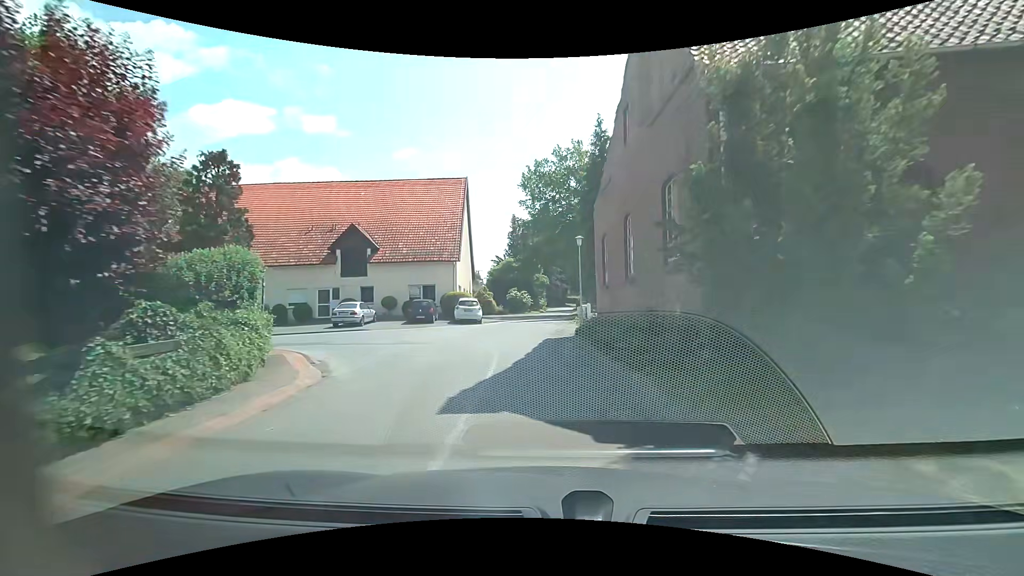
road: residential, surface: asphalt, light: Day
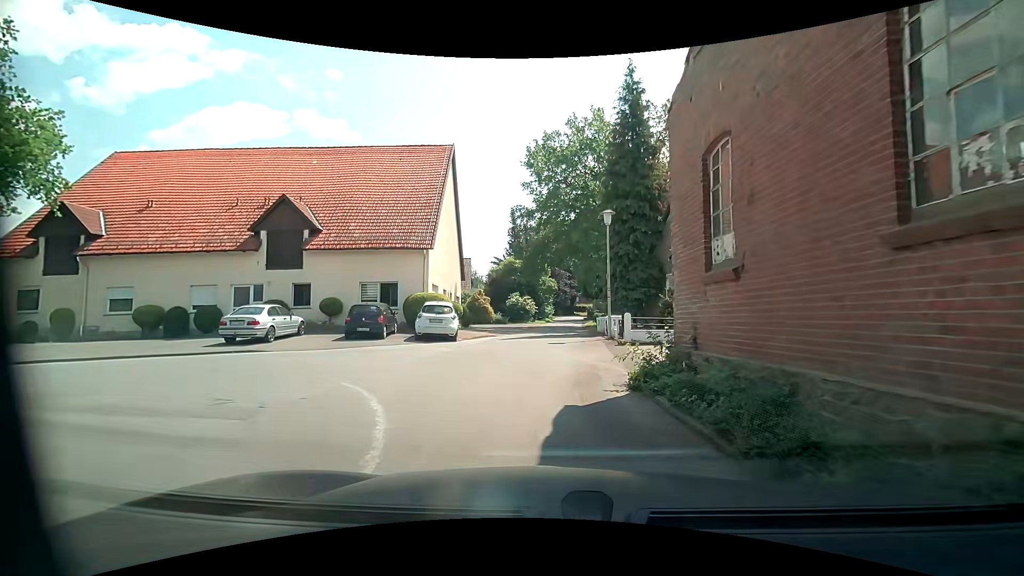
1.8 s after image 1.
(-0.2, +10.3) m; -2°
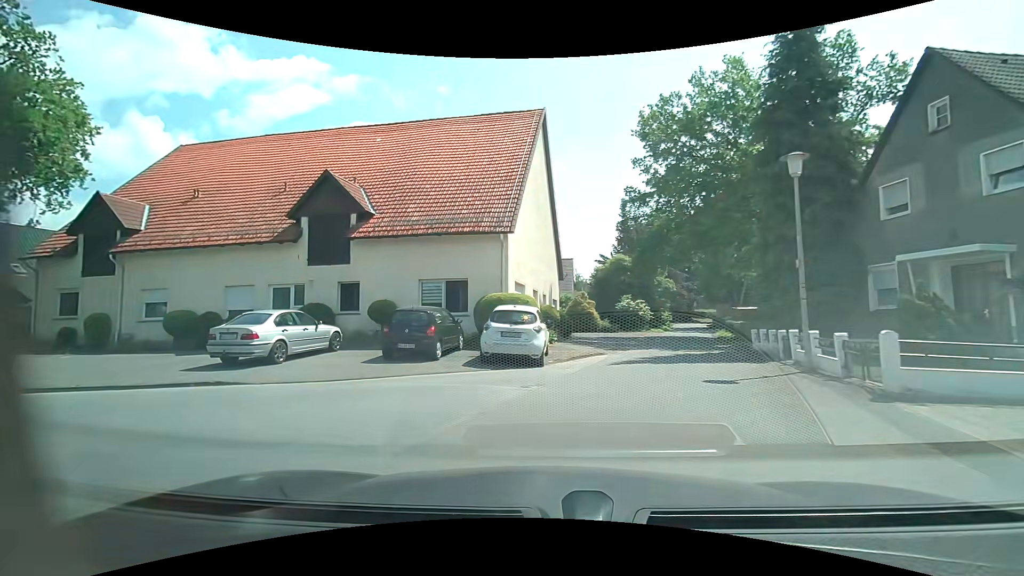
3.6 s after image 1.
(-0.3, +7.1) m; -12°
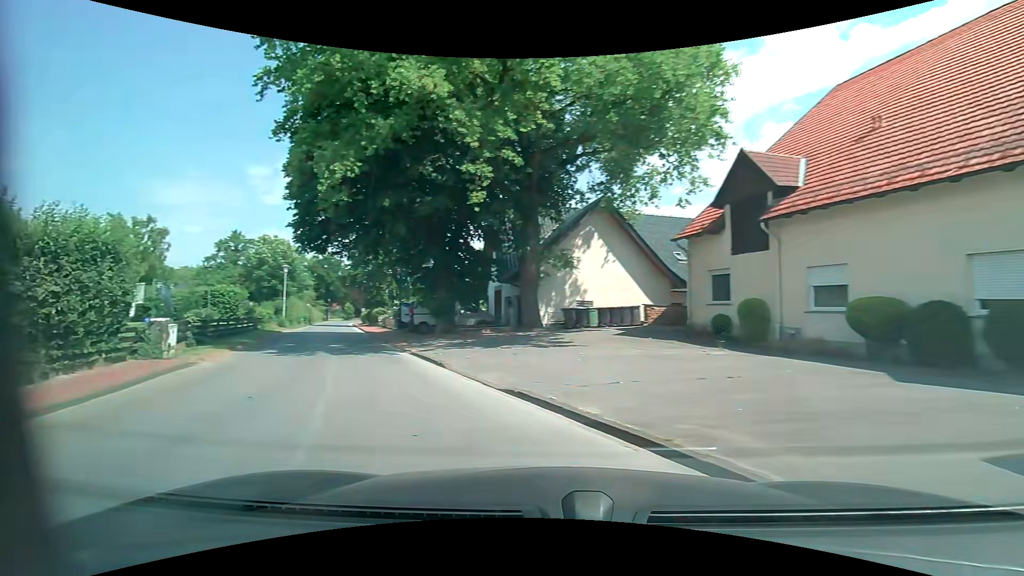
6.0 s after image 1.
(-4.7, +8.4) m; -64°
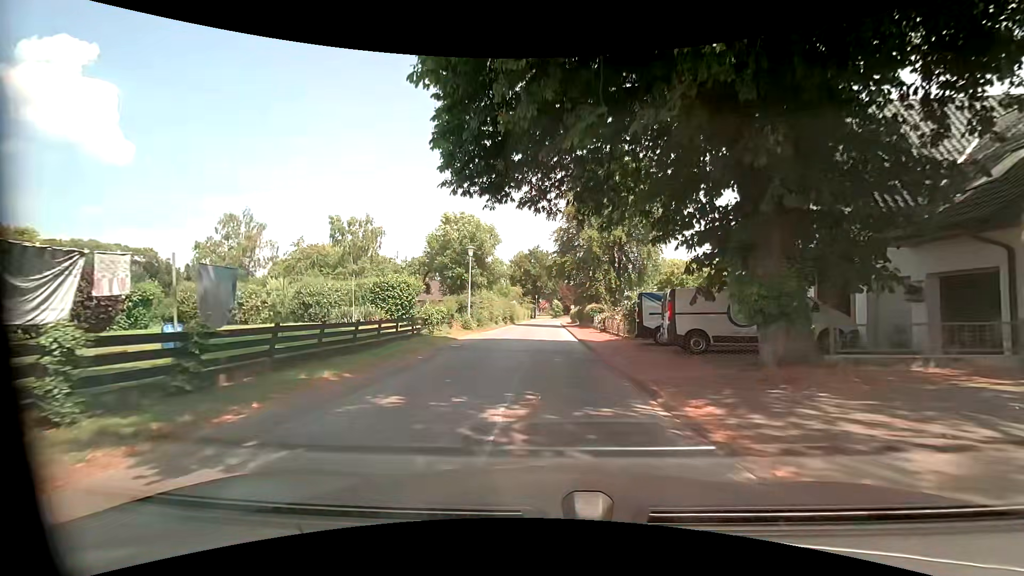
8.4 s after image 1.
(-4.8, +13.8) m; -25°
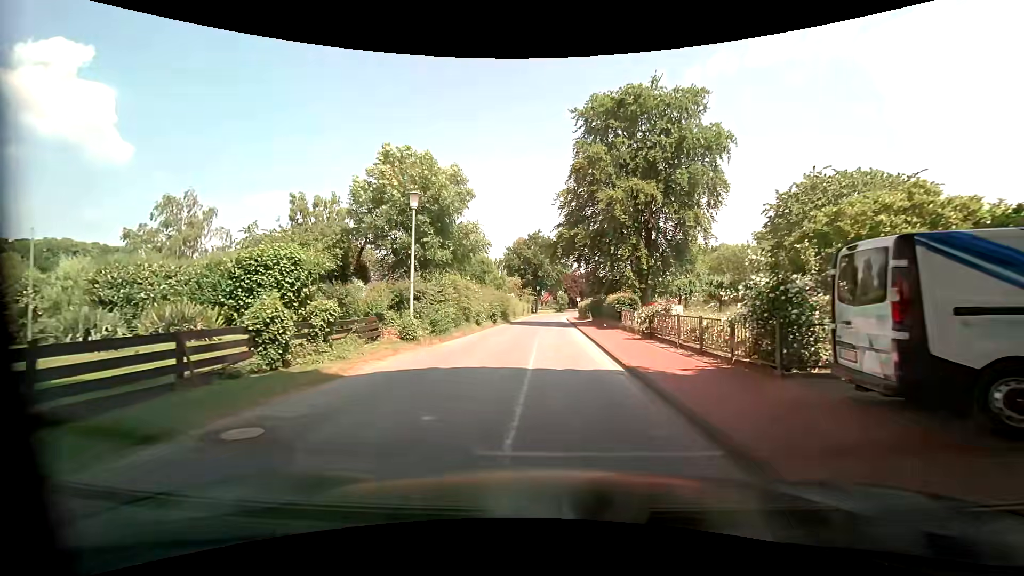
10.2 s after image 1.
(0.0, +13.3) m; 0°
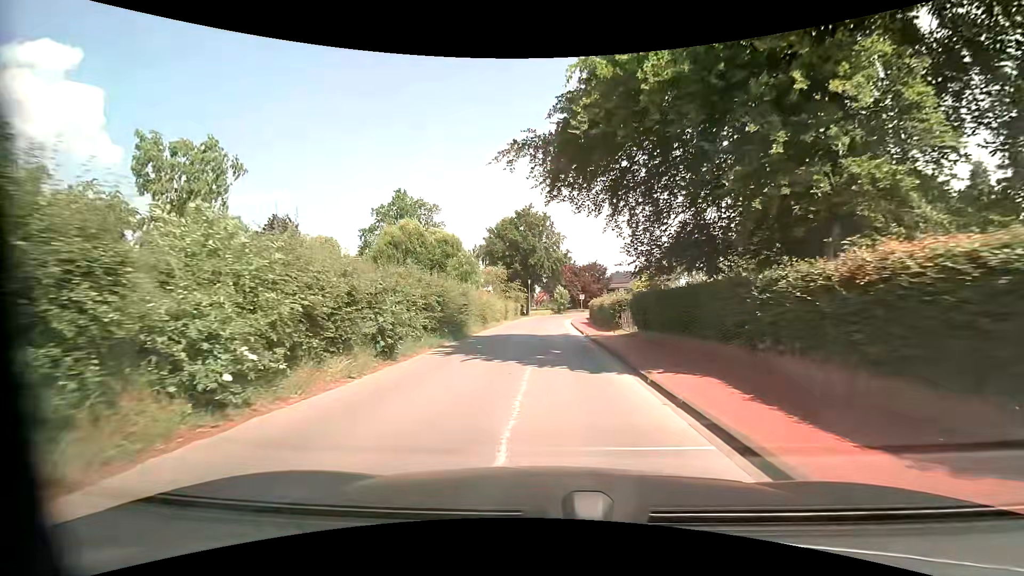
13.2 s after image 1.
(0.0, +23.5) m; 0°
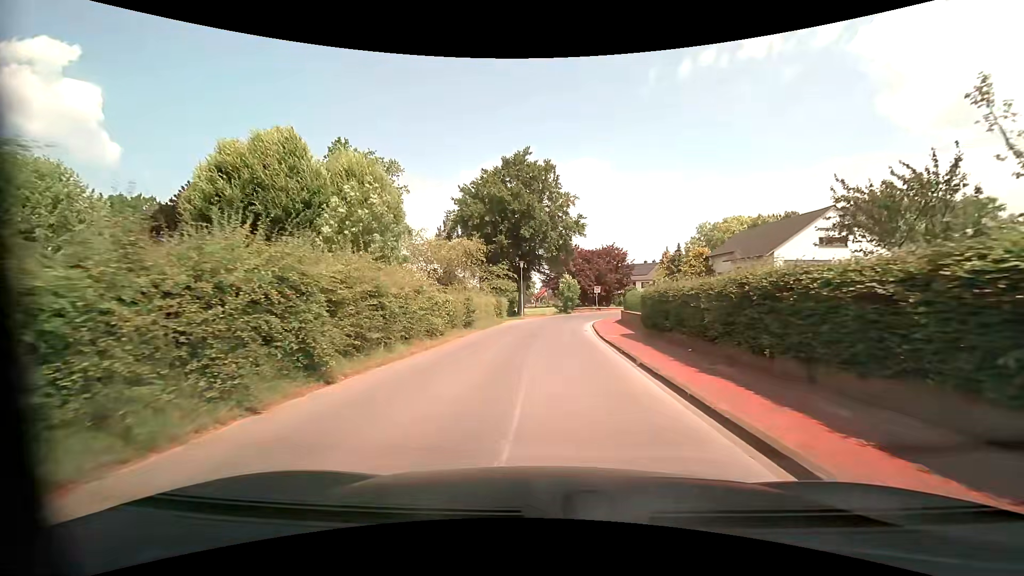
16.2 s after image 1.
(+0.1, +23.9) m; +1°
